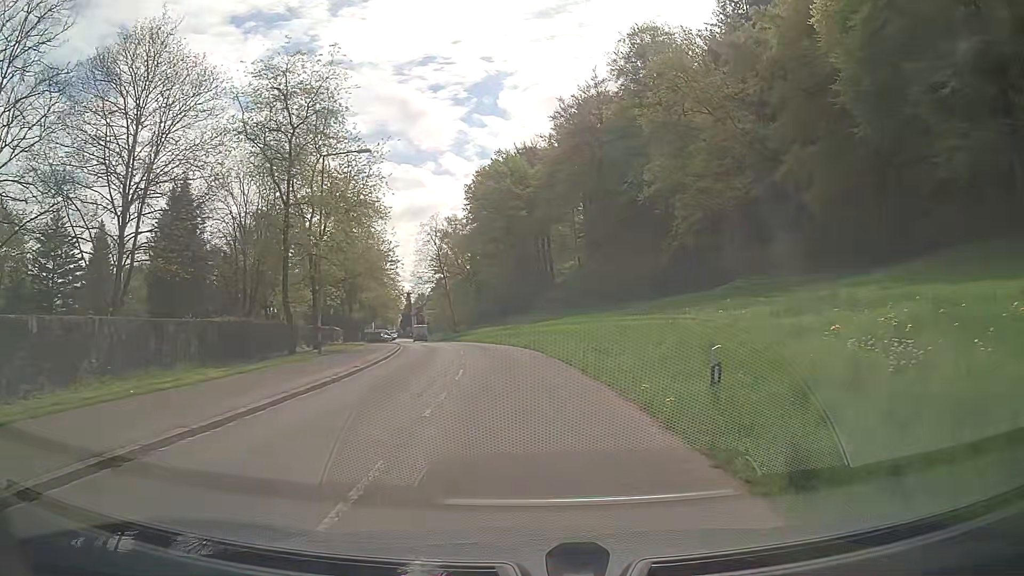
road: unclassified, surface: asphalt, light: Day
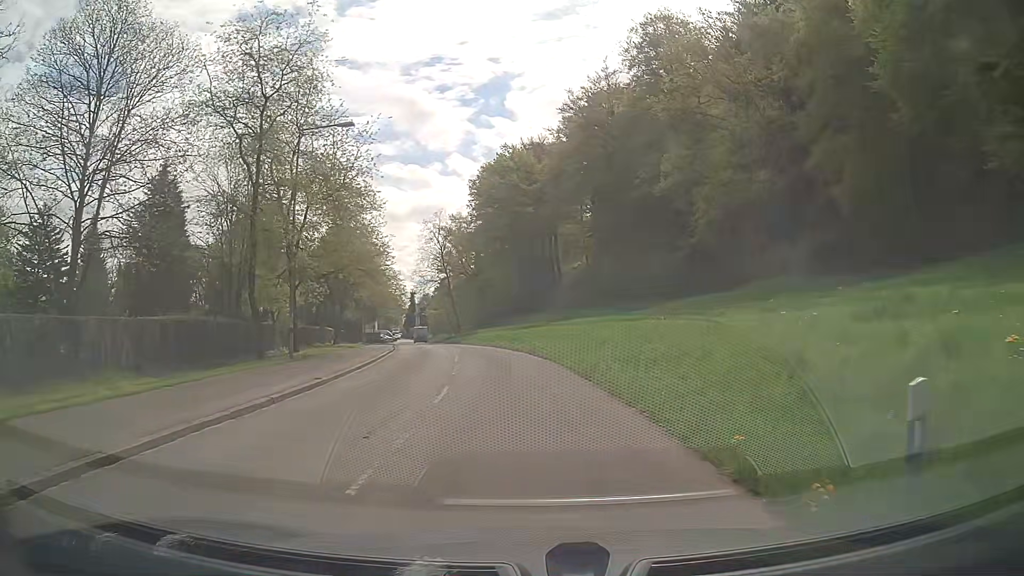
(0.0, +4.4) m; -1°
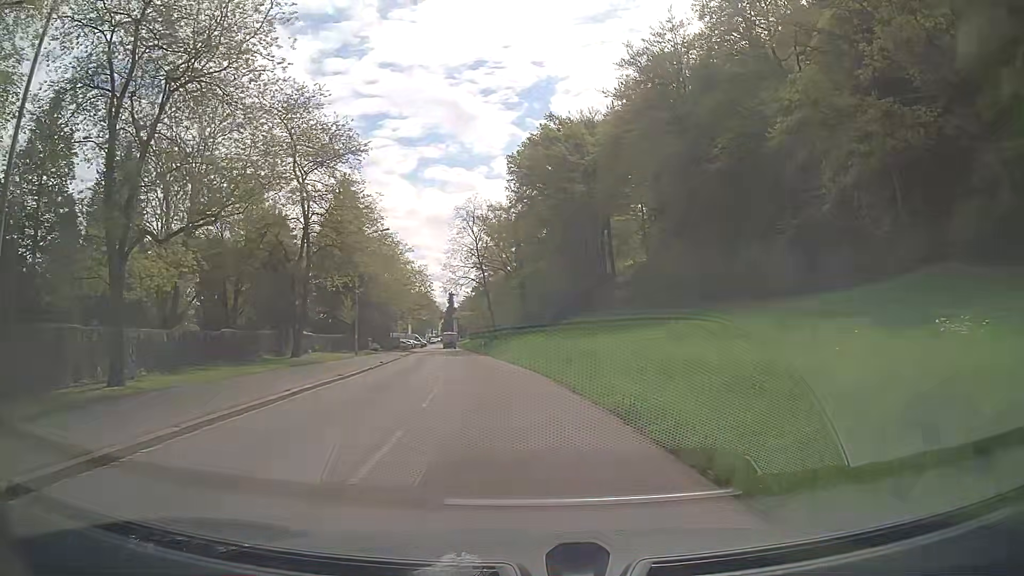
(-0.3, +17.7) m; -3°
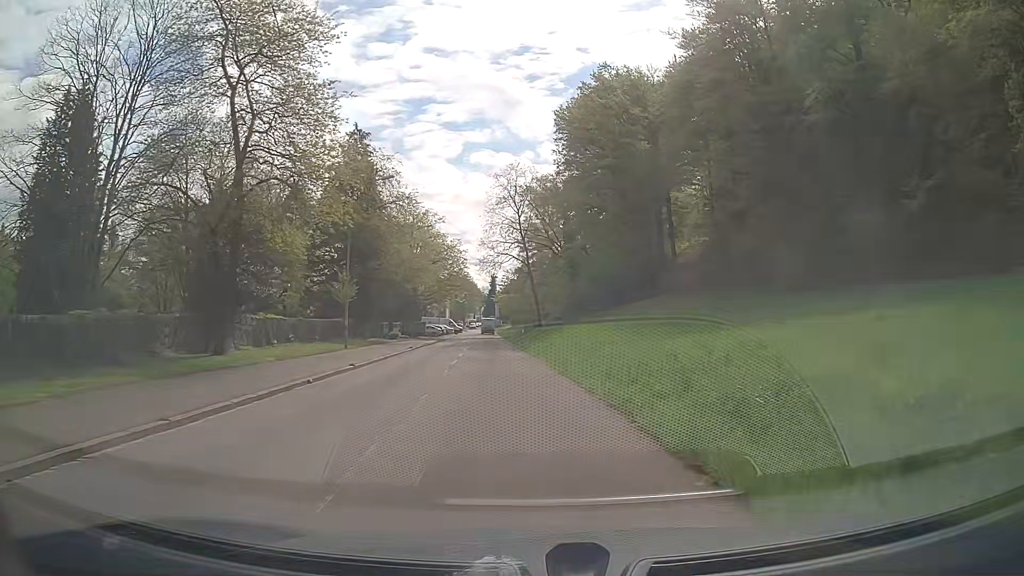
(-0.5, +13.4) m; -4°
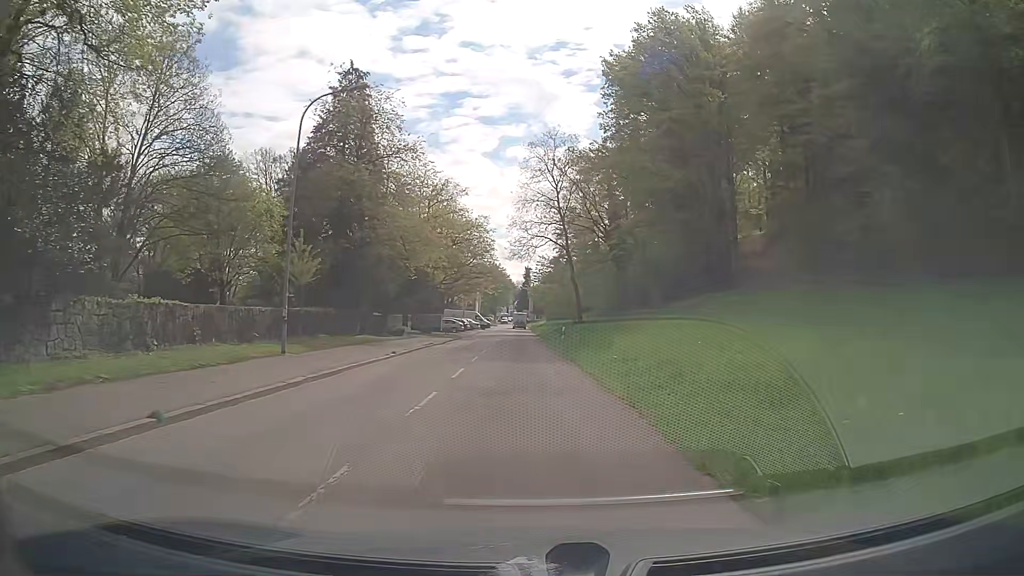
(-0.4, +13.7) m; -3°
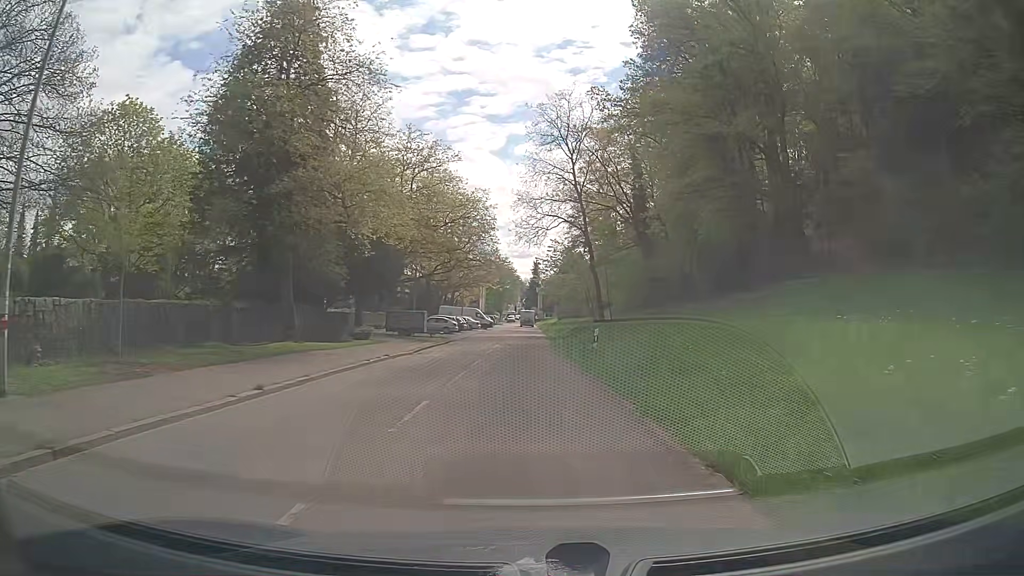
(-0.1, +13.8) m; -1°
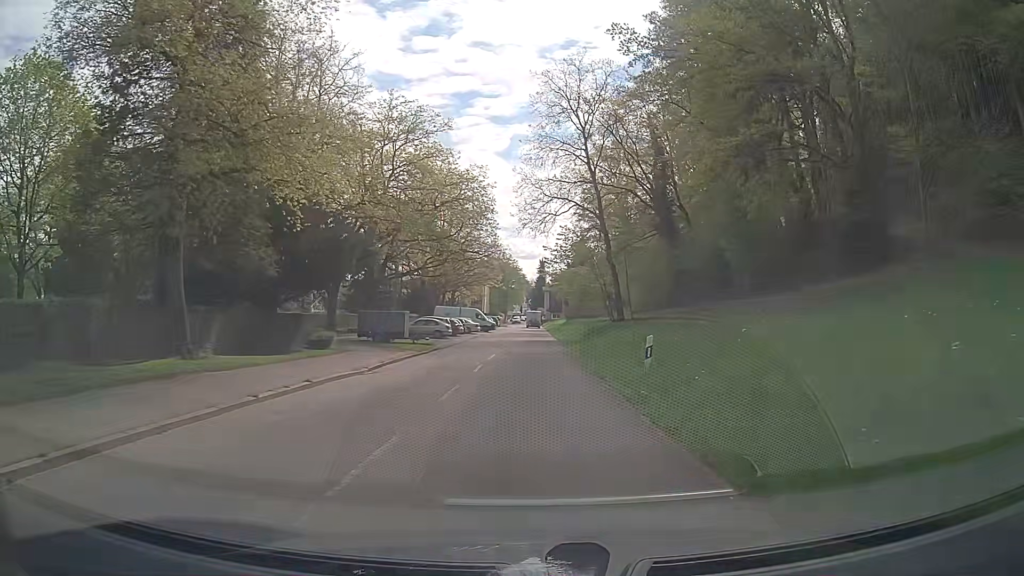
(-0.1, +9.2) m; 0°
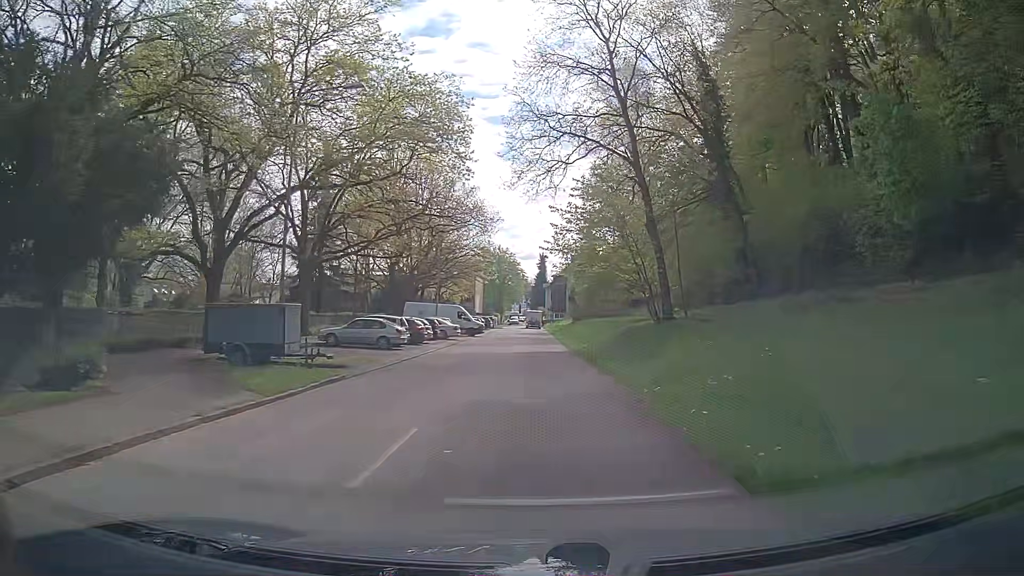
(-0.1, +18.2) m; 0°
(0, +10) (0, +20) (0, +30) (0, +40) (0, +50) (0, +60) (0, +70) (0, +80) (0, +90) (0, +100) m
